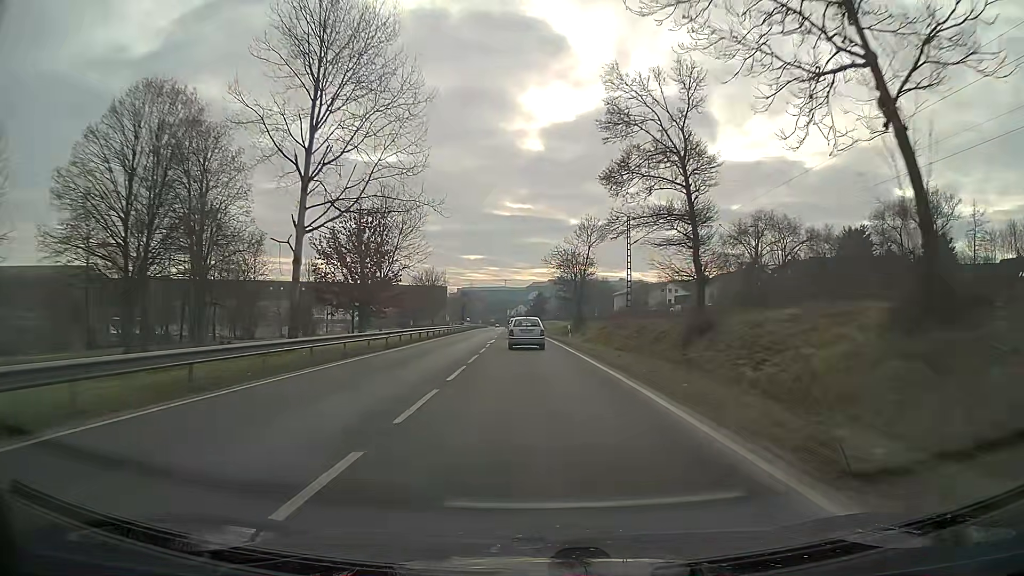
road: primary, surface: asphalt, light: Day
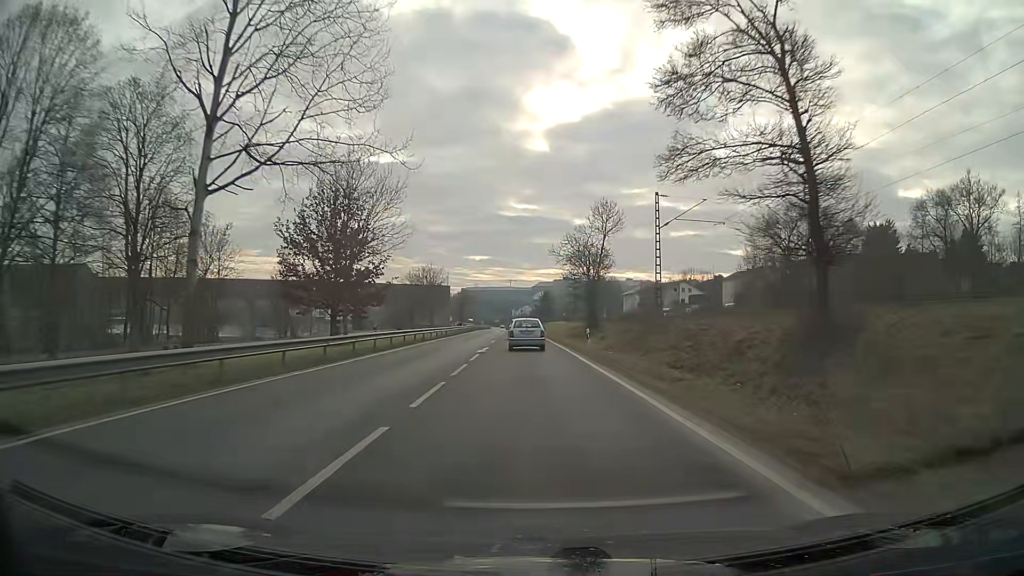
(0.0, +10.5) m; 0°
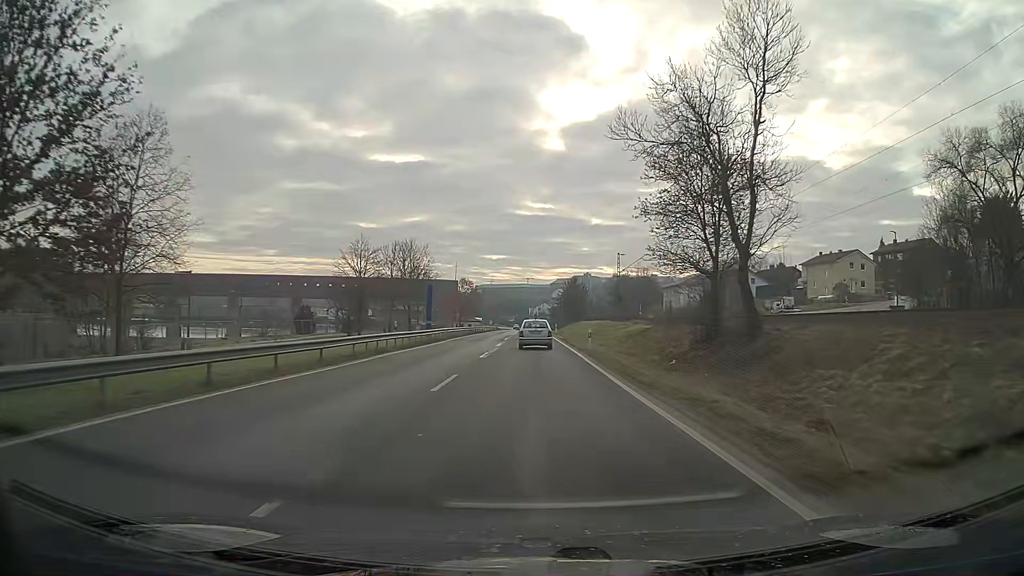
(-0.5, +40.9) m; -1°
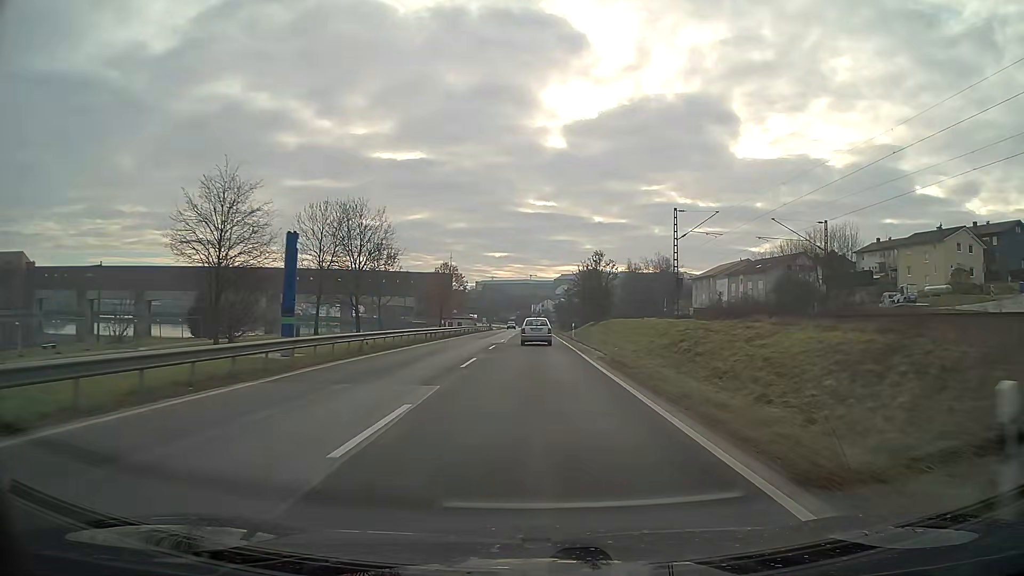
(-0.1, +31.0) m; 0°
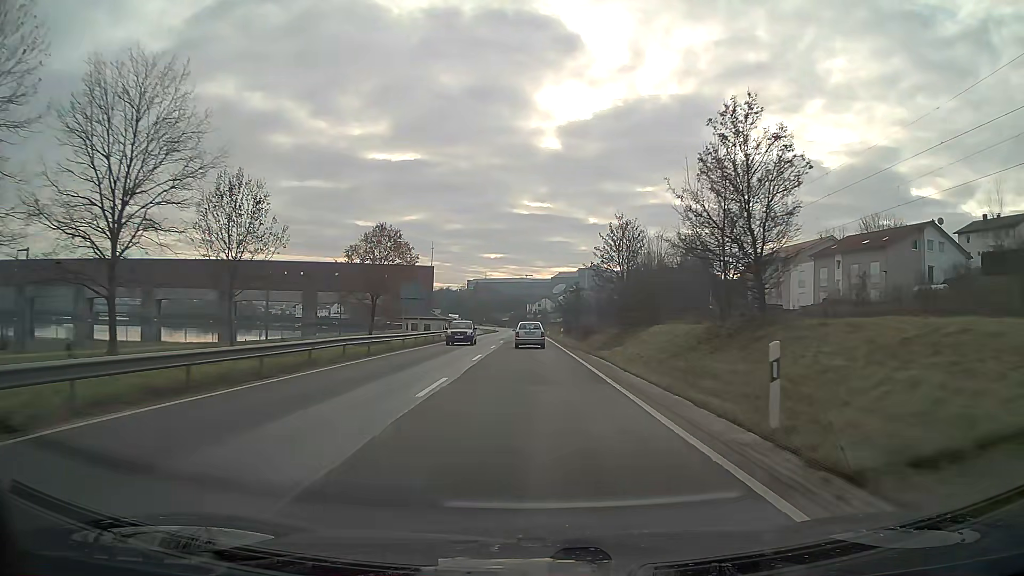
(+0.1, +42.4) m; 0°
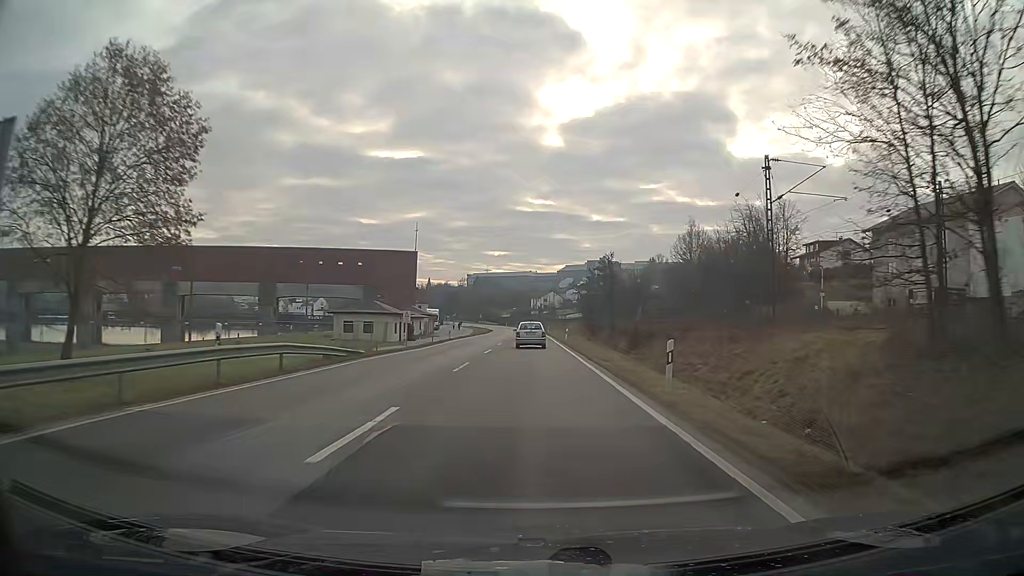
(-0.2, +42.8) m; 0°
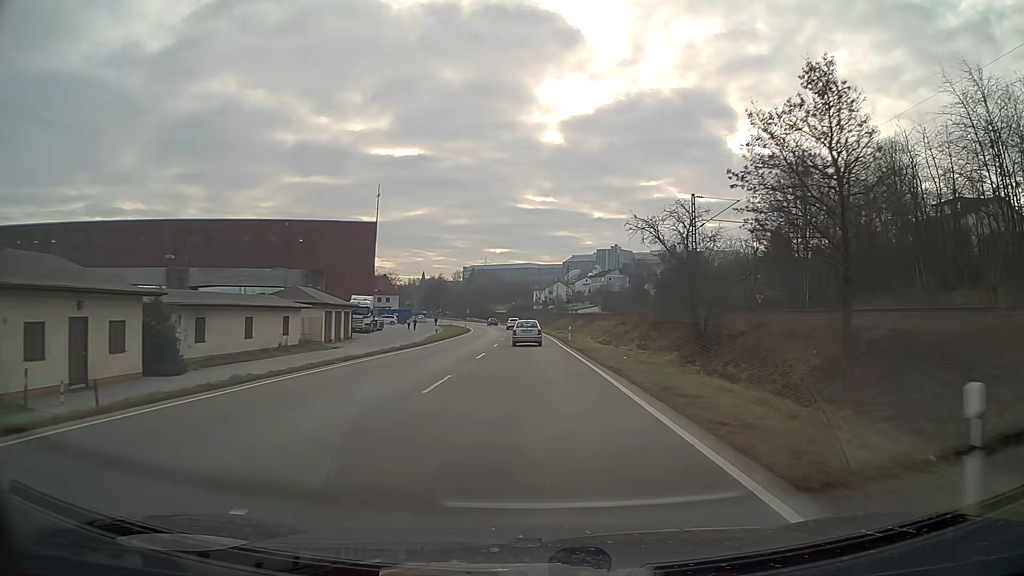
(-0.2, +54.0) m; 0°
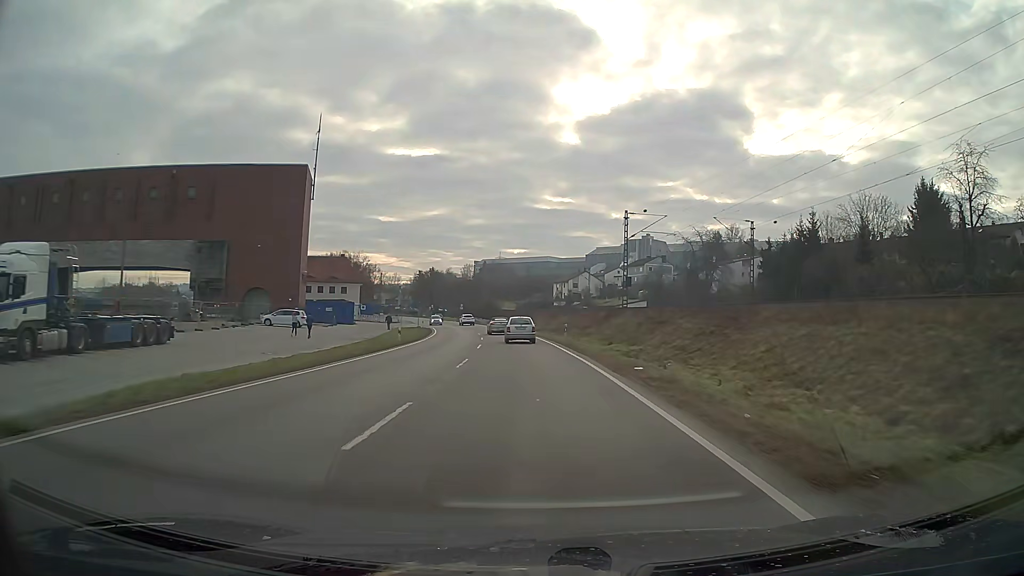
(-0.6, +54.0) m; -2°
